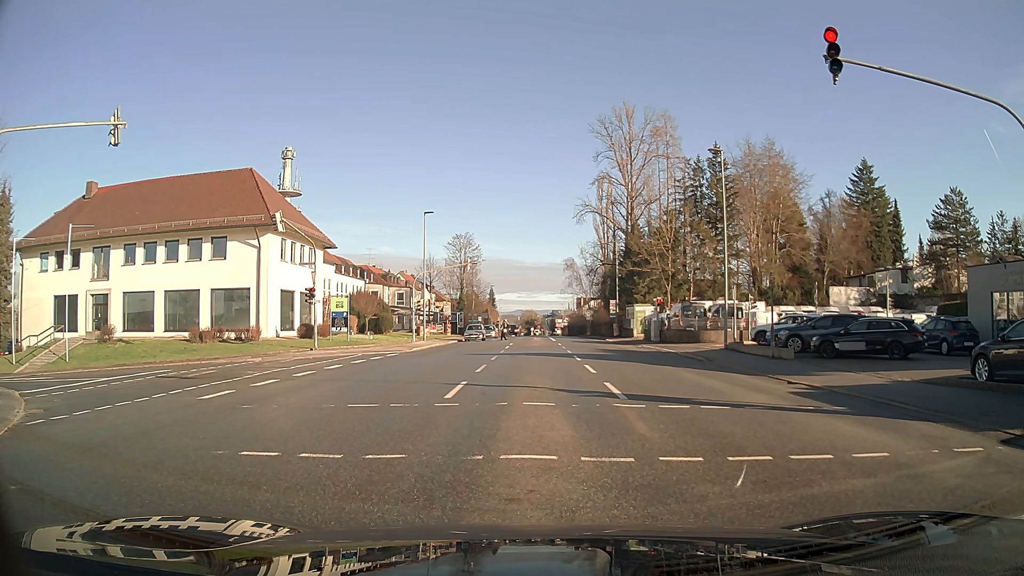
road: tertiary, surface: asphalt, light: Day
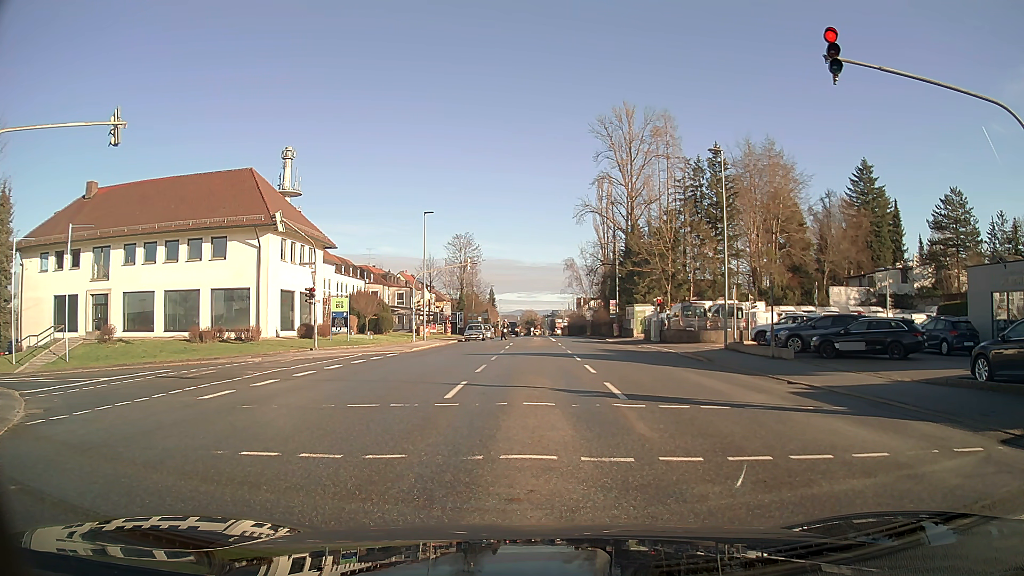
(0.0, 0.0) m; 0°
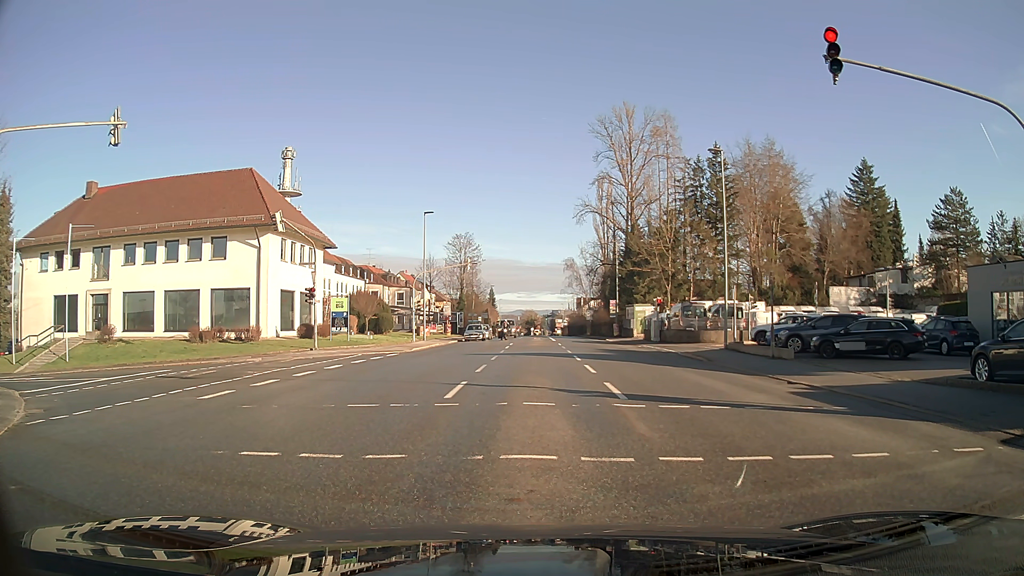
(0.0, 0.0) m; 0°
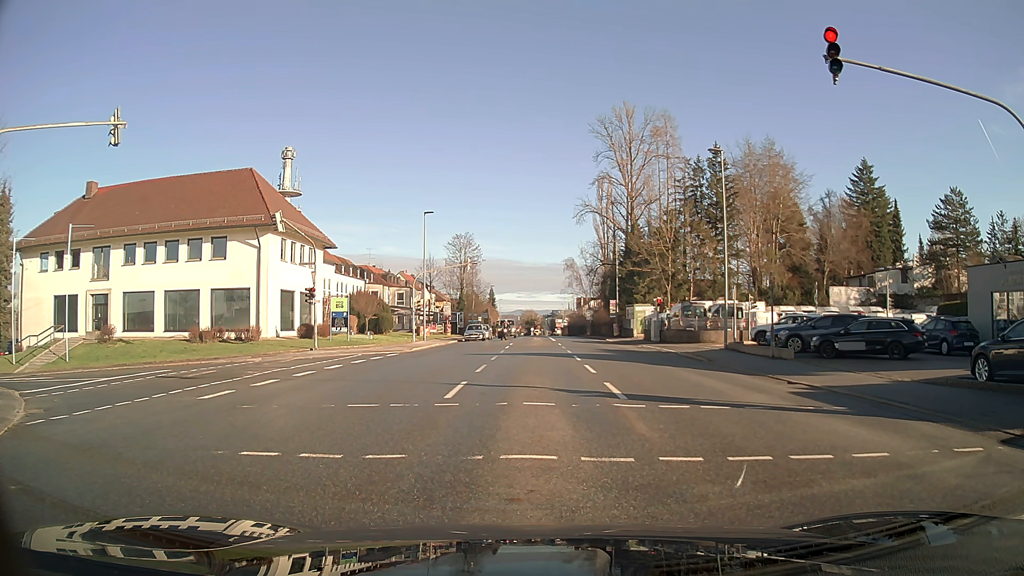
(0.0, 0.0) m; 0°
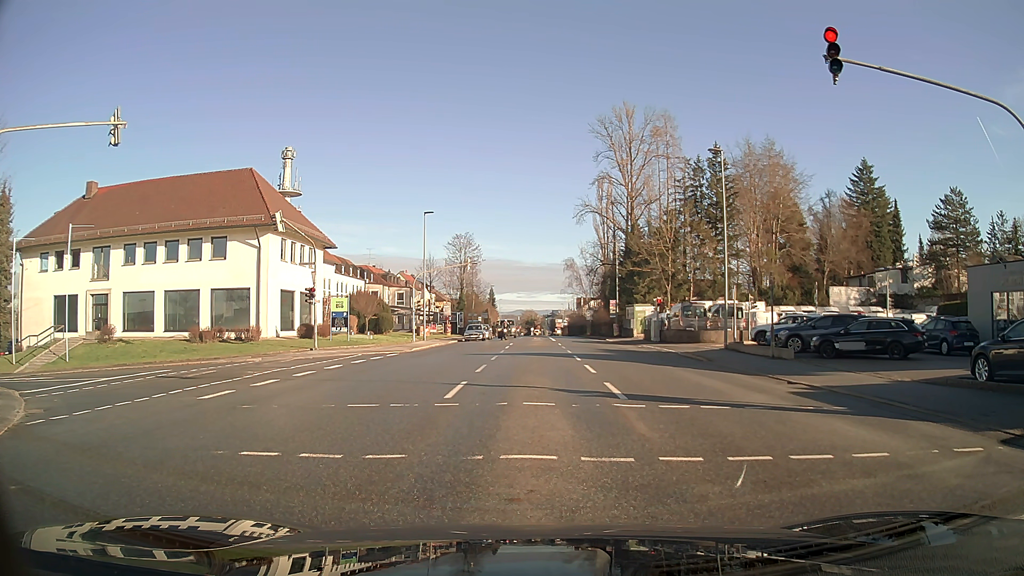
(0.0, 0.0) m; 0°
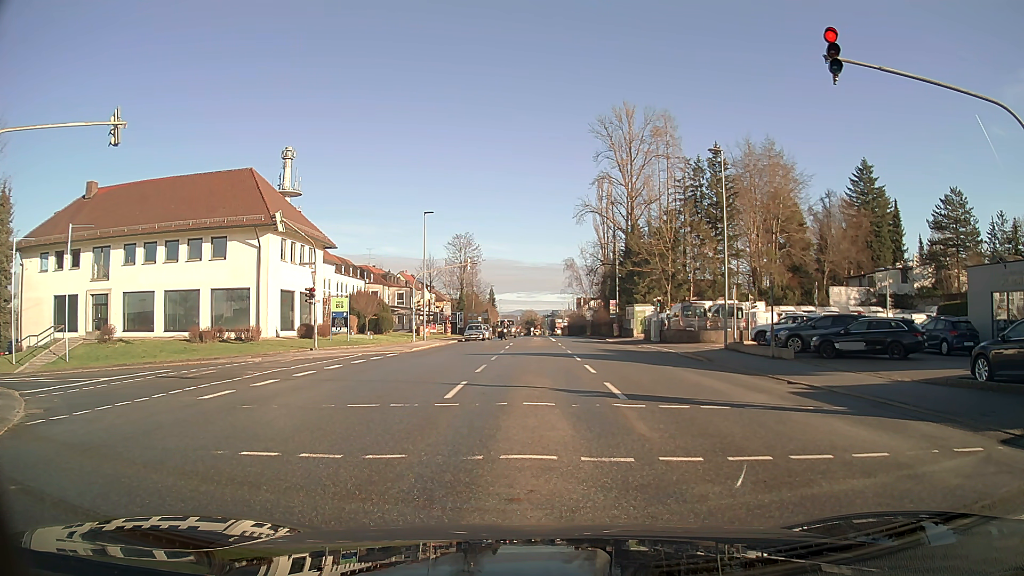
(0.0, 0.0) m; 0°
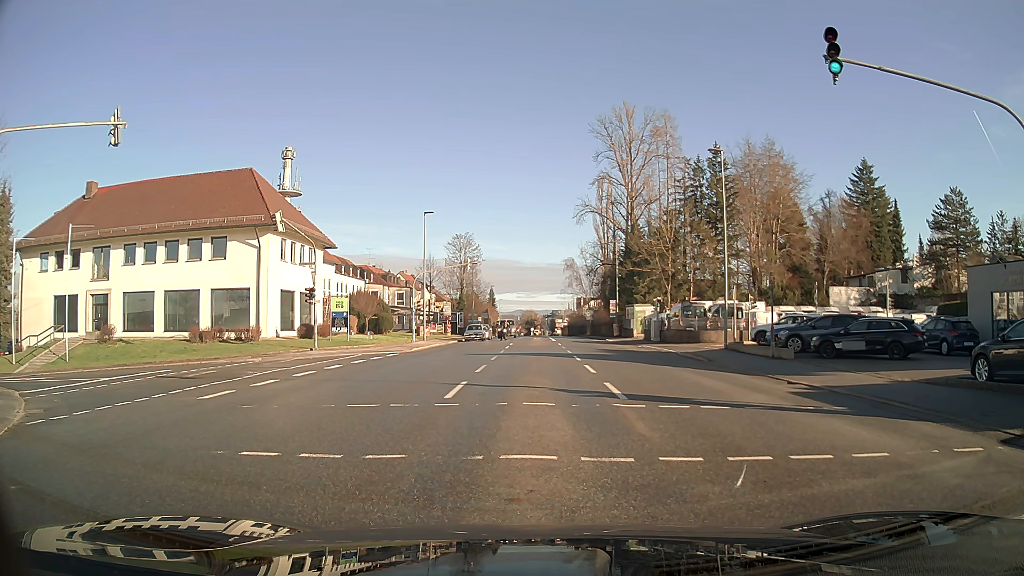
(0.0, 0.0) m; 0°
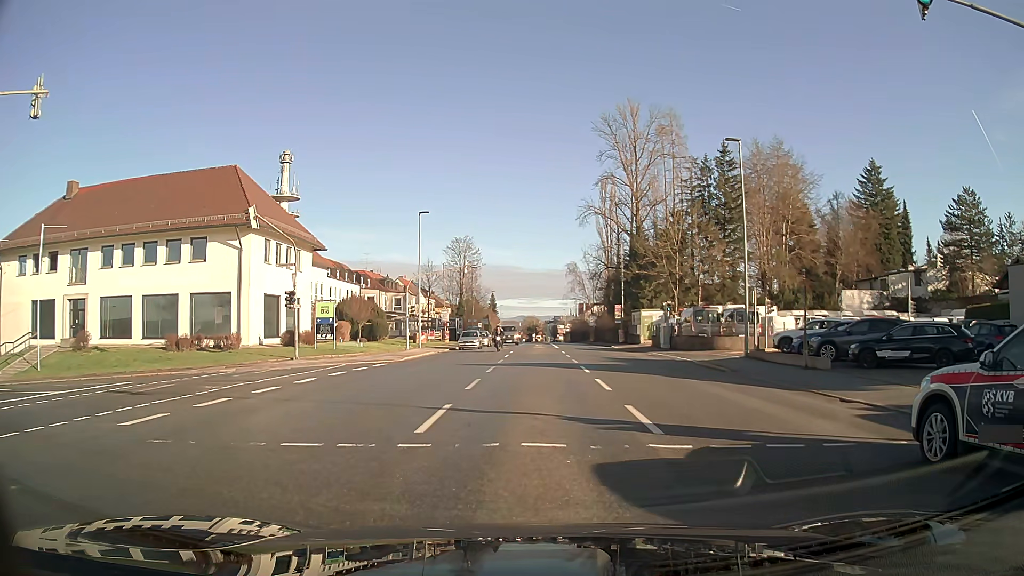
(0.0, +3.3) m; 0°
(0, +10) (-1, +20) (-10, +23) (-20, +23) (-30, +23) (-40, +23) (-50, +24) (-54, +33) (-53, +43) (-53, +53) m
